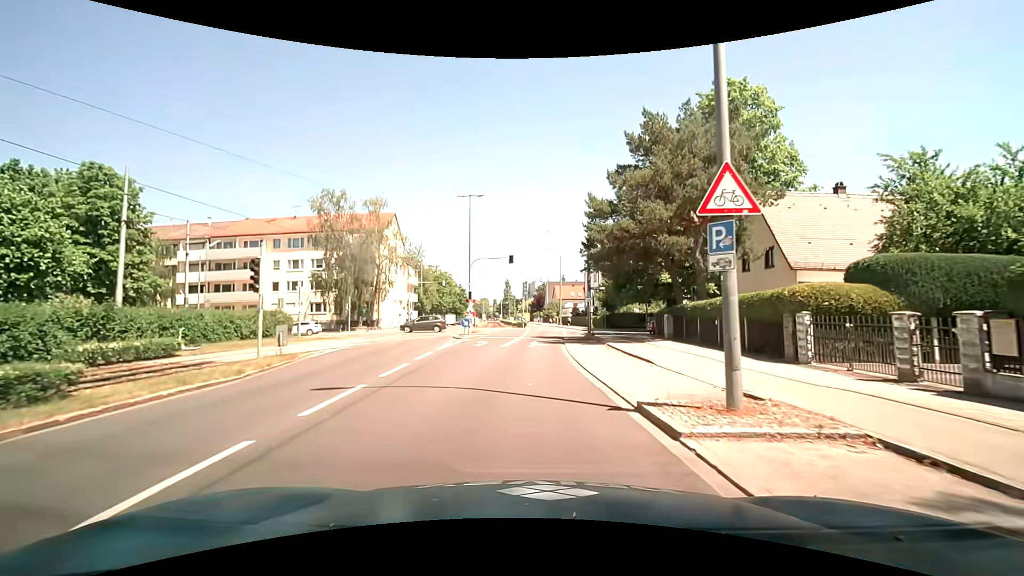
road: tertiary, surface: asphalt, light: Day
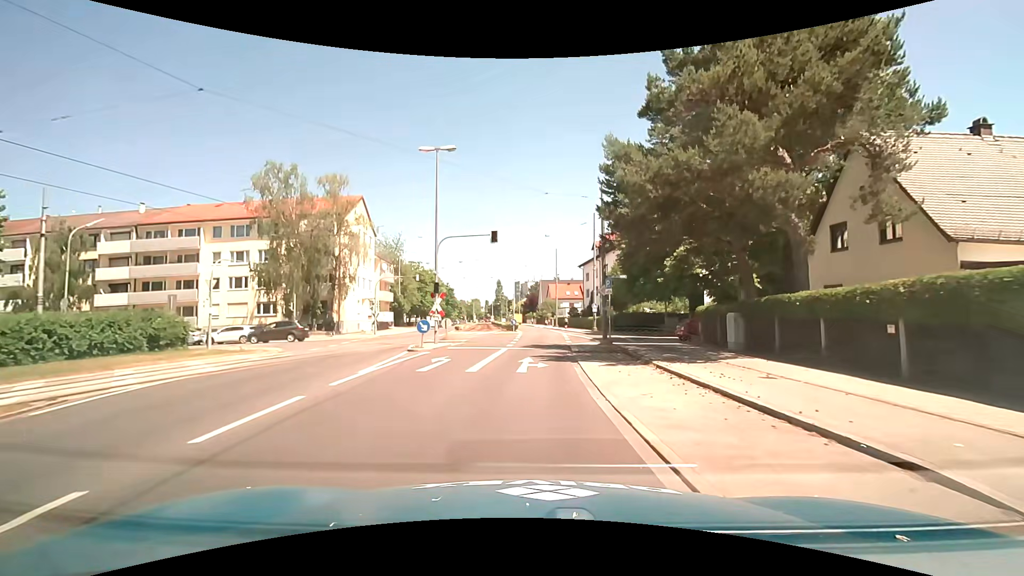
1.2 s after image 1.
(0.0, +10.5) m; +1°
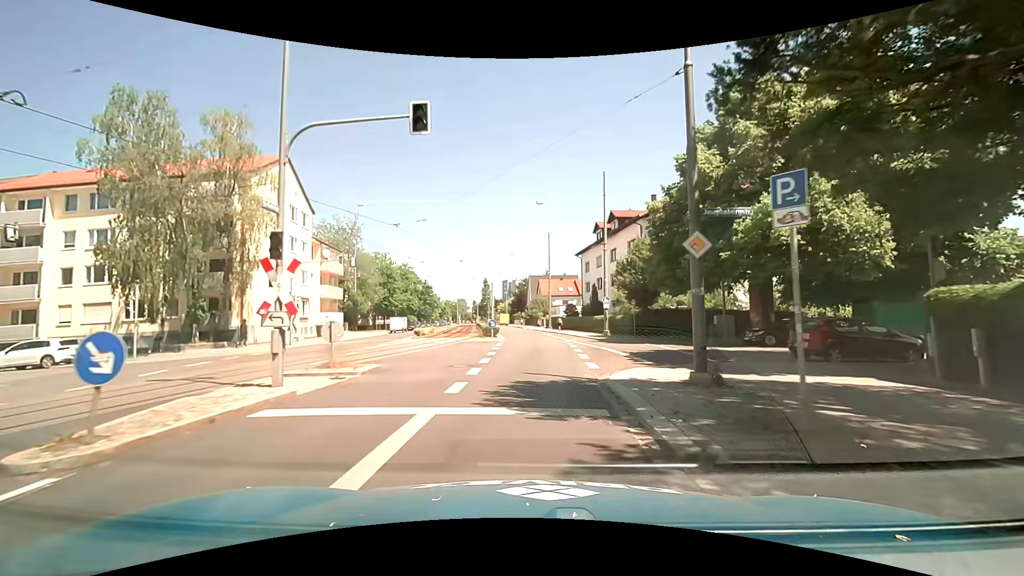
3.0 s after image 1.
(+0.2, +15.4) m; +1°
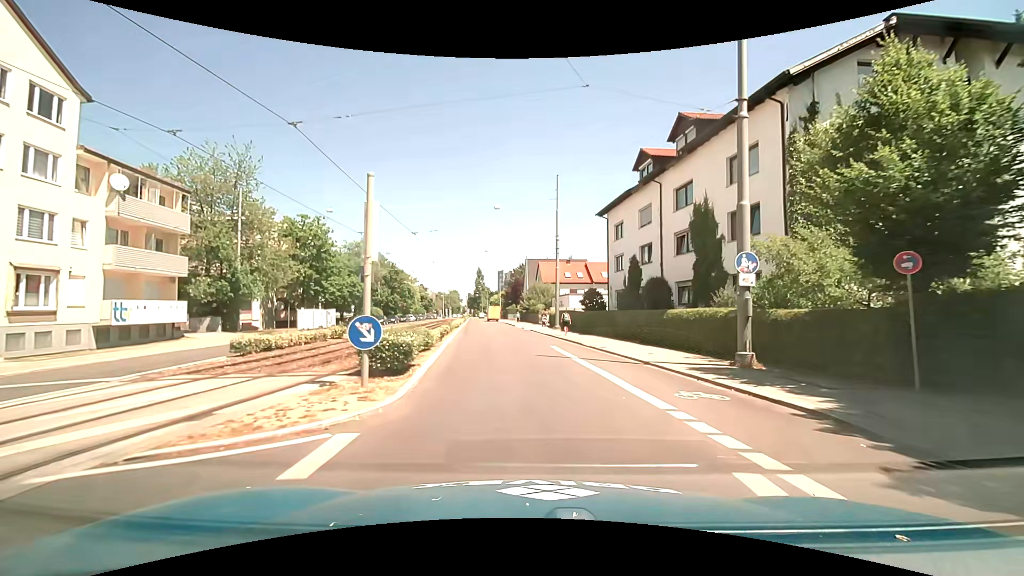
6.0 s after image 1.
(+0.4, +25.7) m; 0°
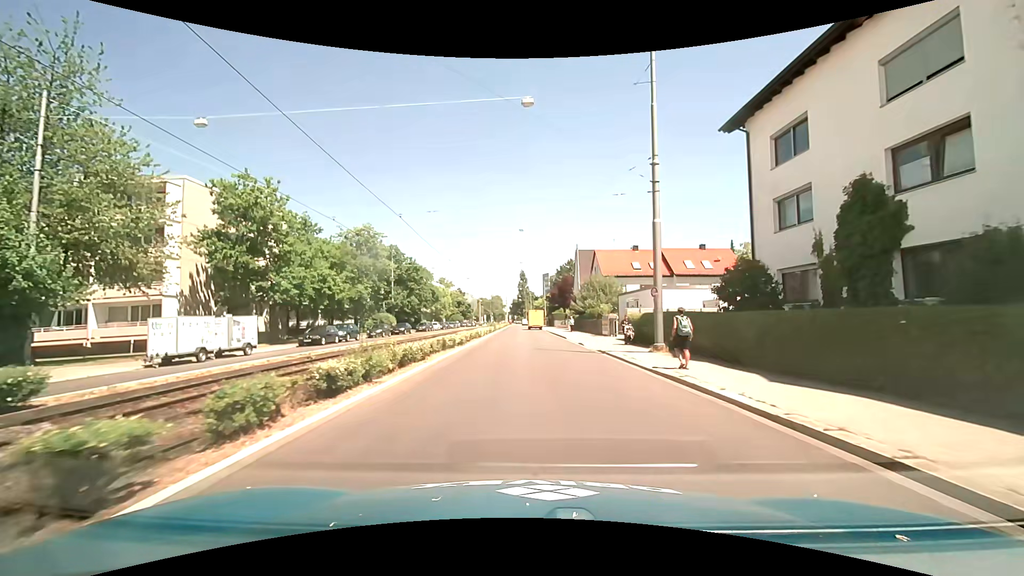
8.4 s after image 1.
(-0.5, +21.3) m; -4°
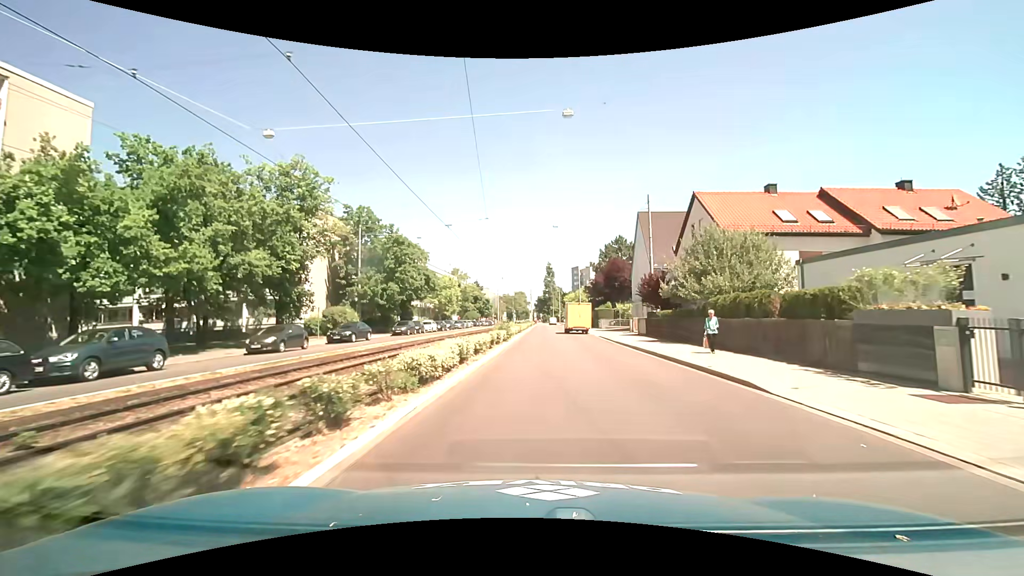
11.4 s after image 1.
(-1.4, +27.5) m; -3°
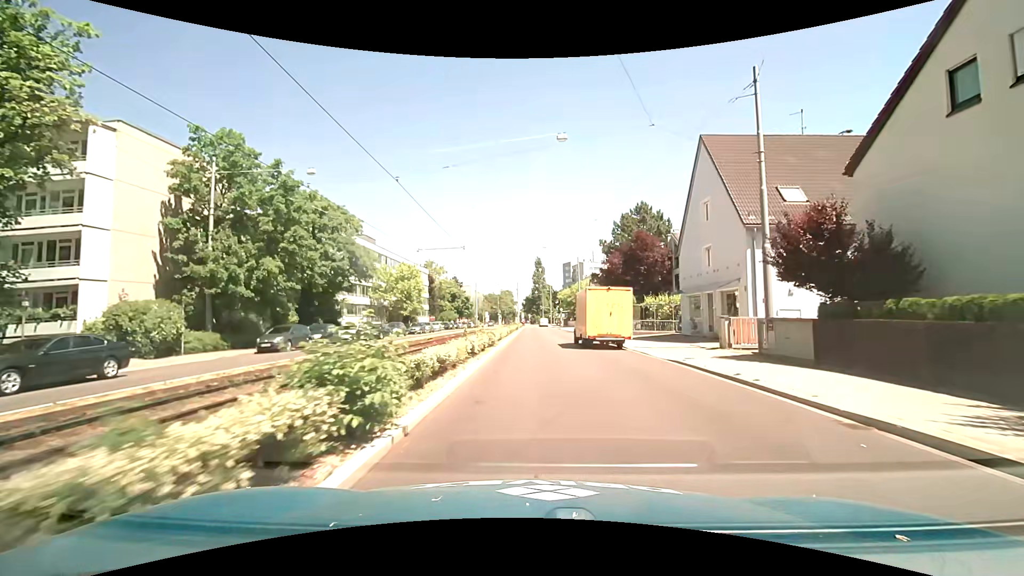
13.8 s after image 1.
(+0.3, +22.7) m; +2°
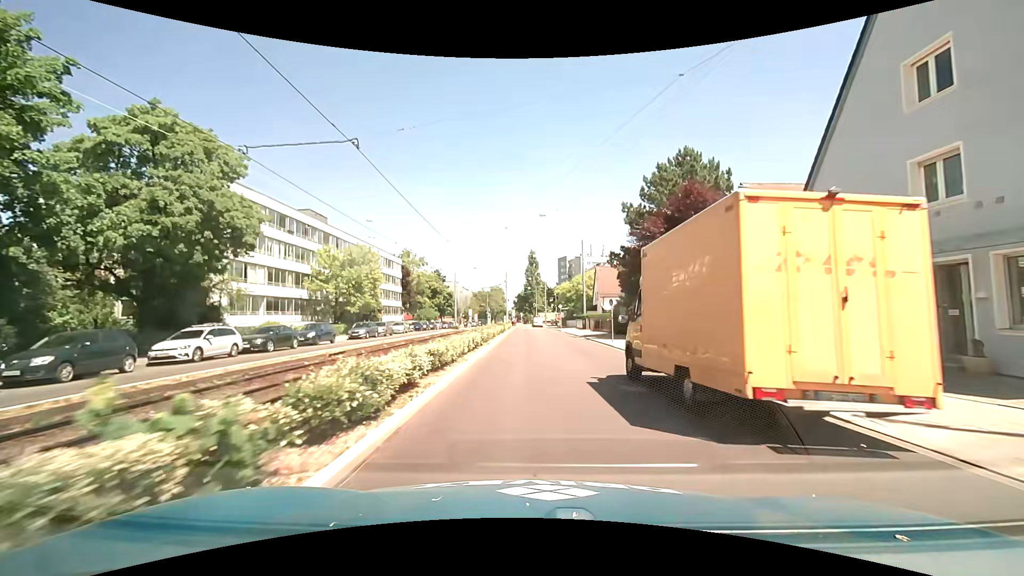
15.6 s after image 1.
(+0.1, +17.4) m; +1°
